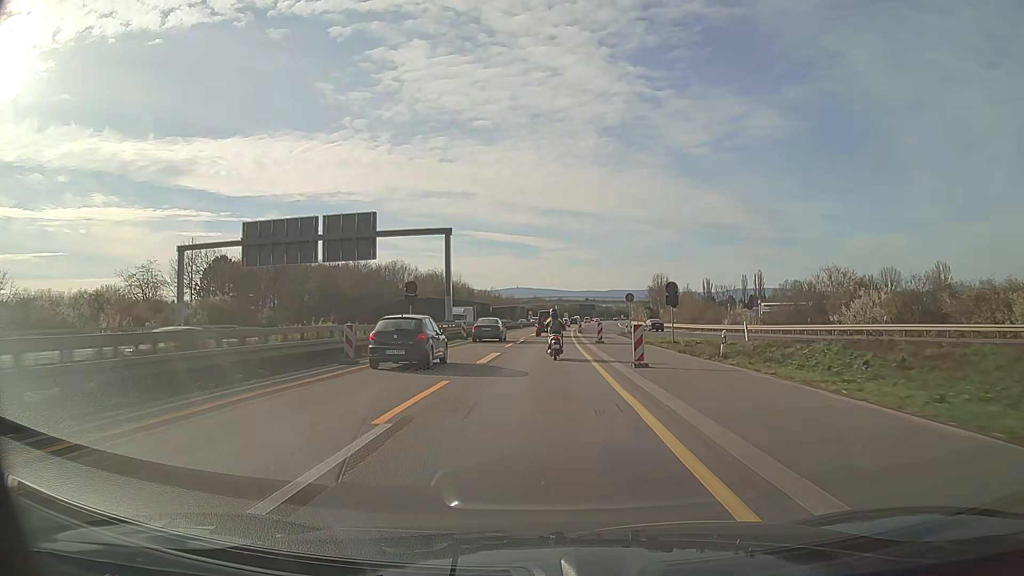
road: motorway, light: Day
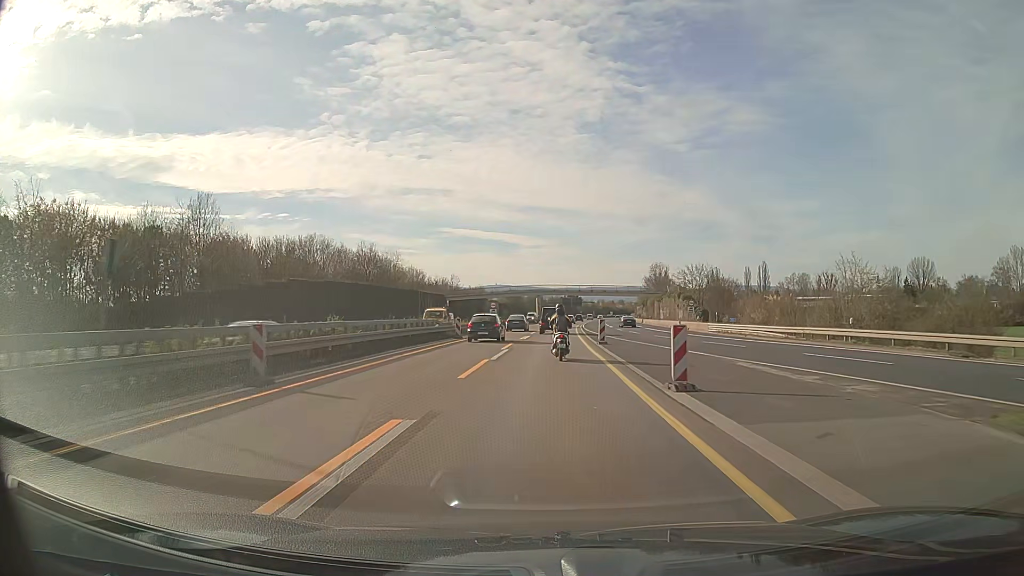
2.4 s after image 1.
(+0.9, +53.7) m; +2°
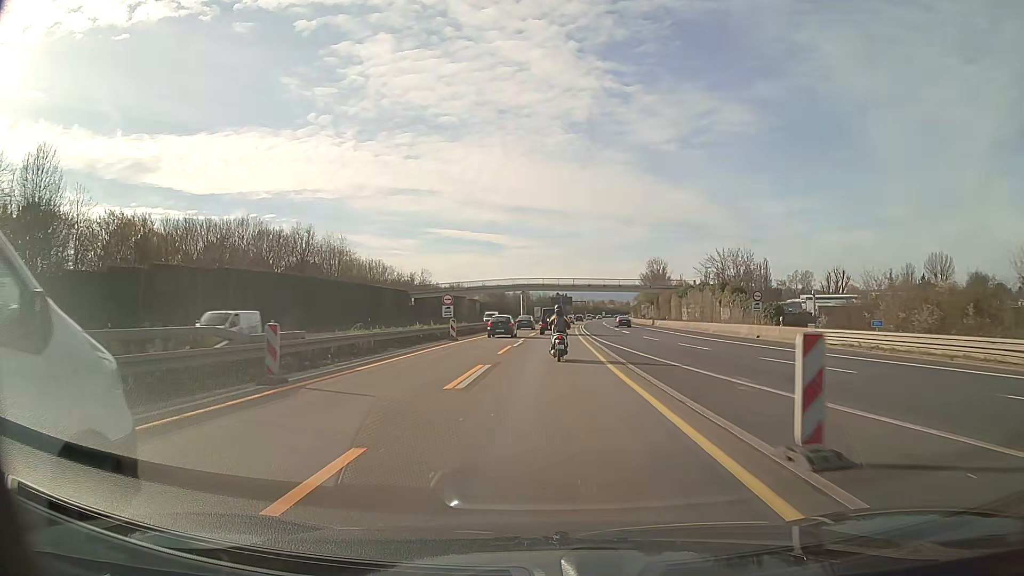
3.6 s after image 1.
(+0.3, +26.4) m; +1°
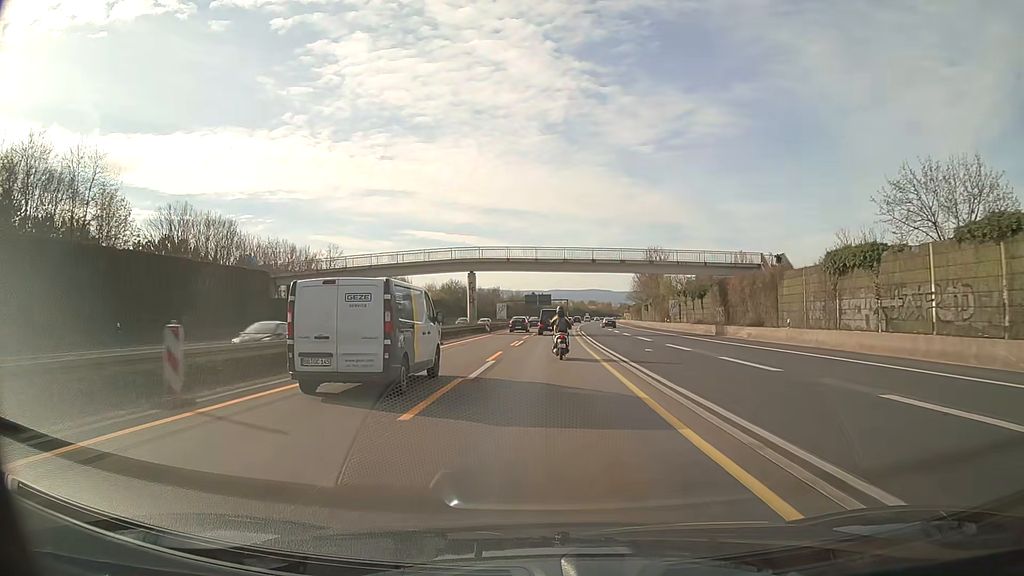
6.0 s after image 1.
(+1.0, +52.0) m; +2°
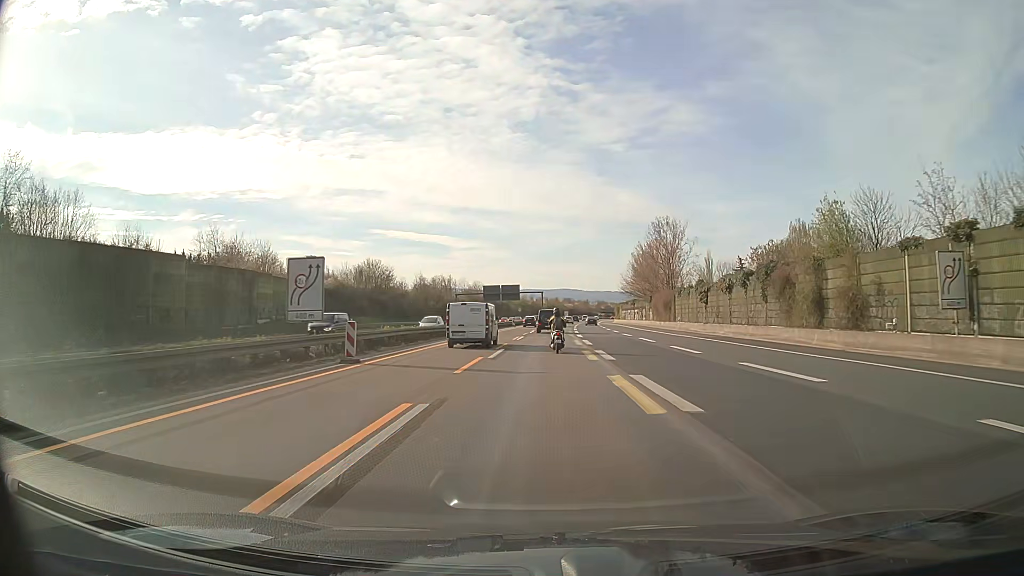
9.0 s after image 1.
(+1.3, +64.2) m; +2°
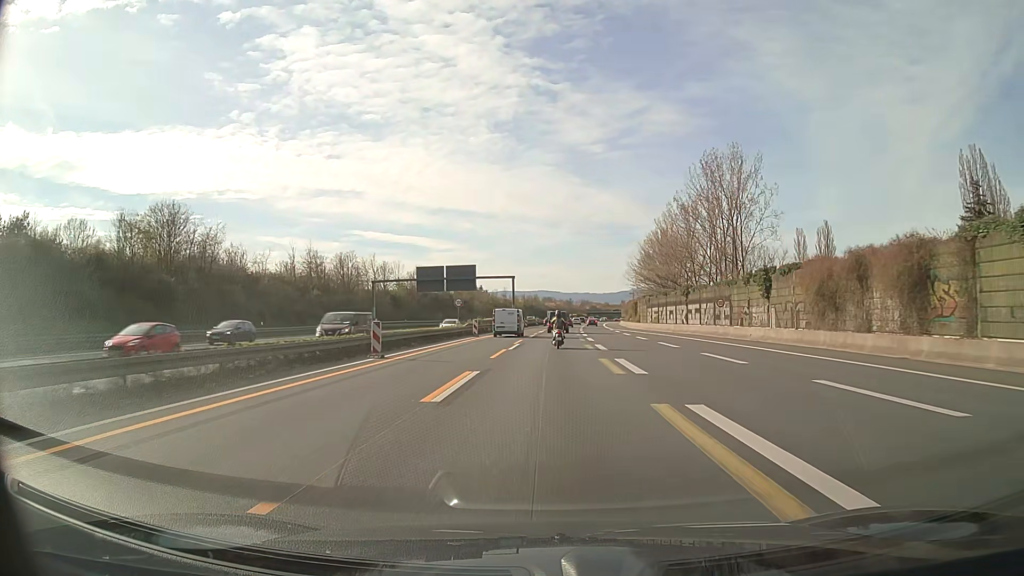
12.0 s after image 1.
(+1.2, +65.7) m; +2°
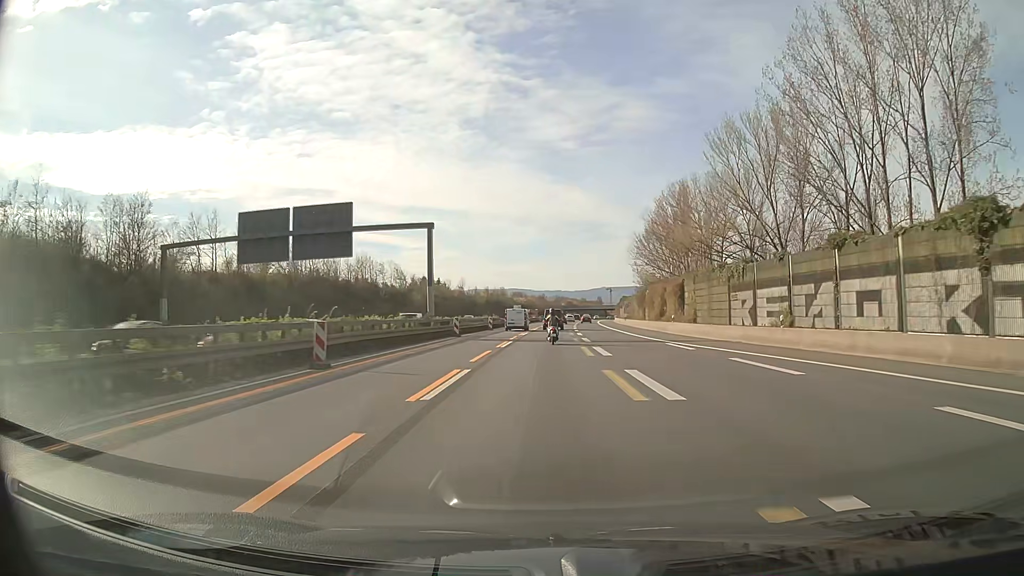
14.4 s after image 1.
(+1.3, +54.1) m; +2°
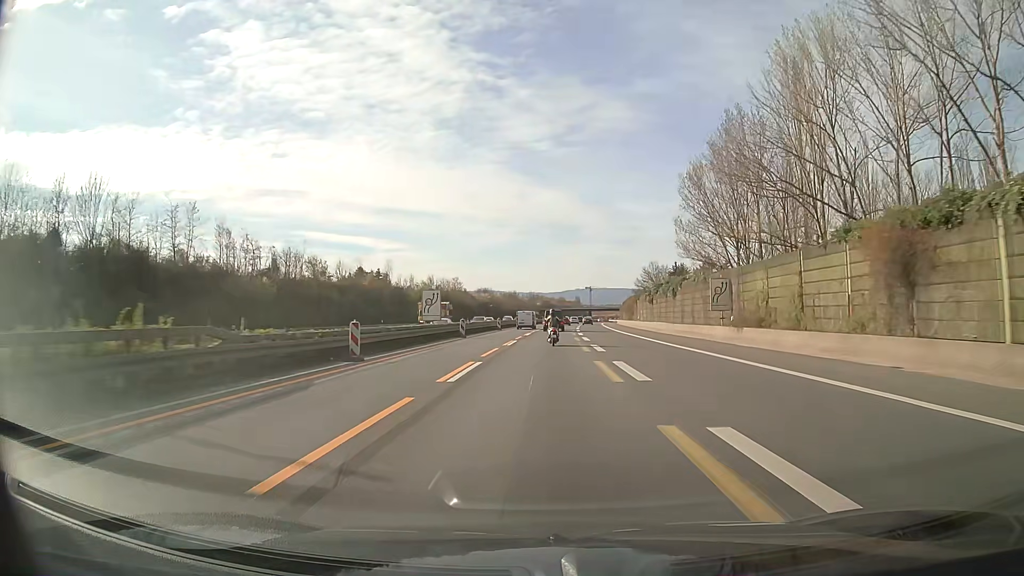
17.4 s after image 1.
(+1.3, +69.0) m; +2°
(0, +10) (0, +20) (0, +30) (0, +40) (+1, +50) (+1, +60) (+1, +70) (+2, +80) (+2, +90) (+3, +100) m
